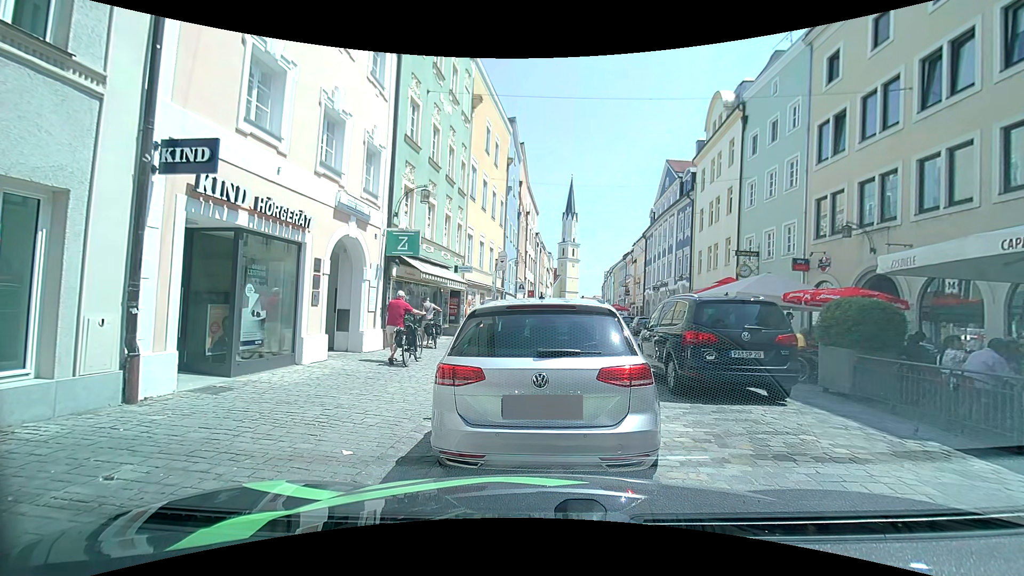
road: residential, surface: sett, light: Day
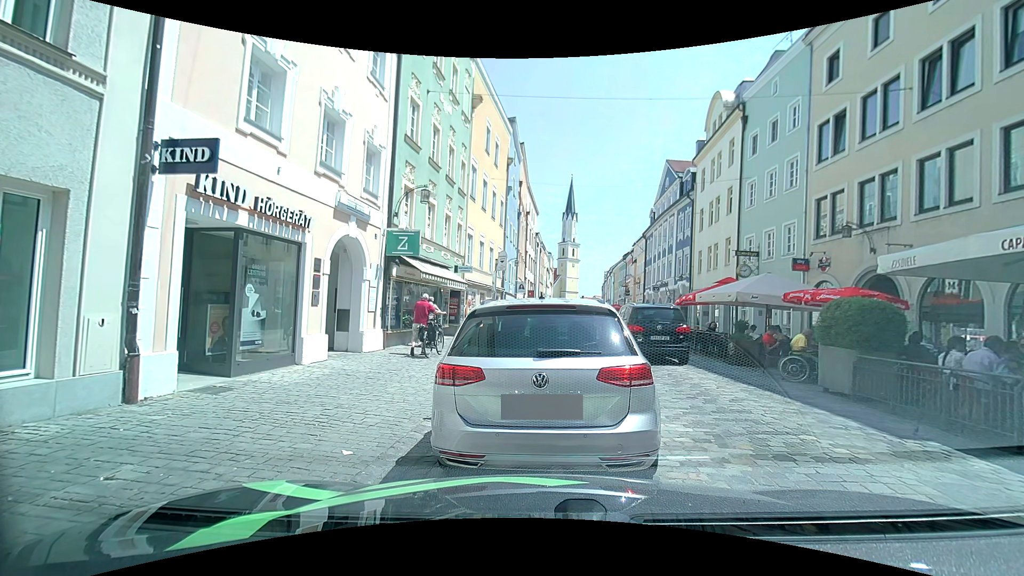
(0.0, 0.0) m; 0°
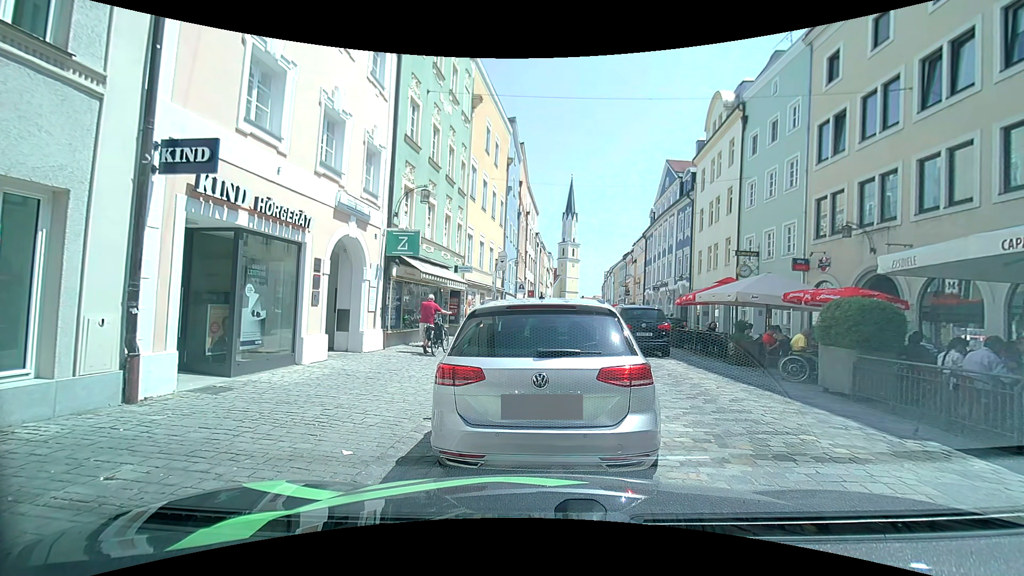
(0.0, 0.0) m; 0°
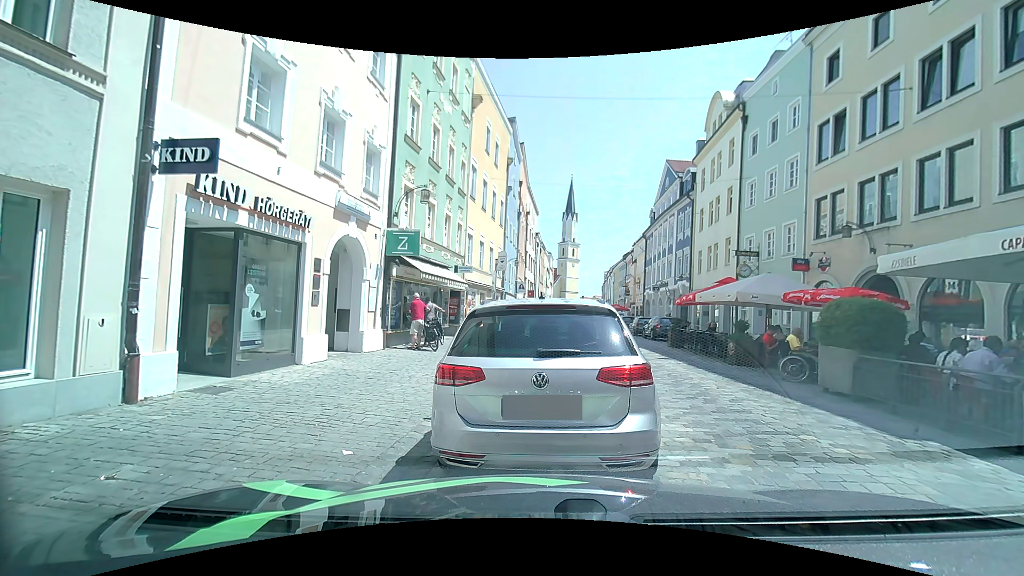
(0.0, 0.0) m; 0°
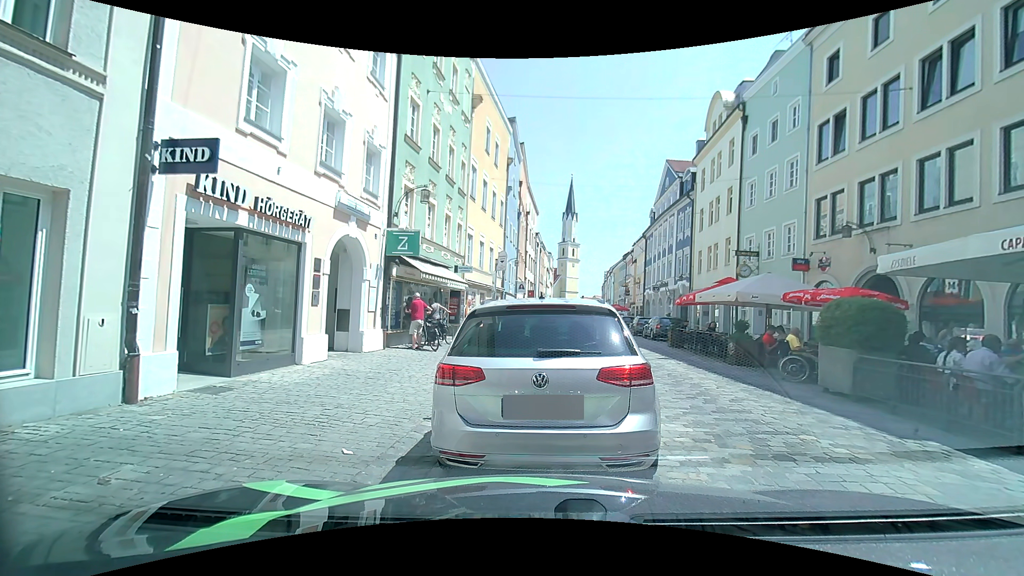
(0.0, 0.0) m; 0°
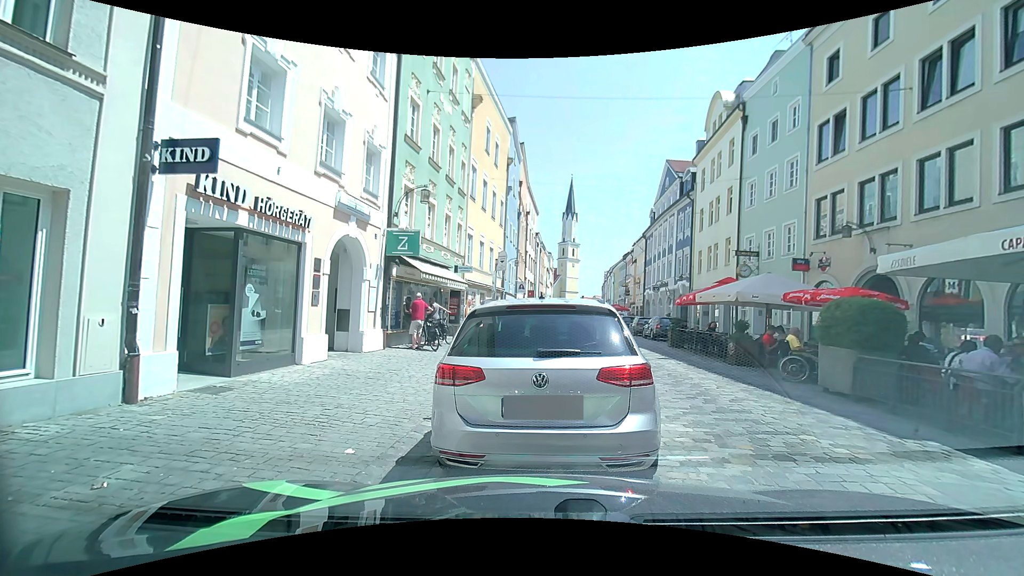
(0.0, 0.0) m; 0°
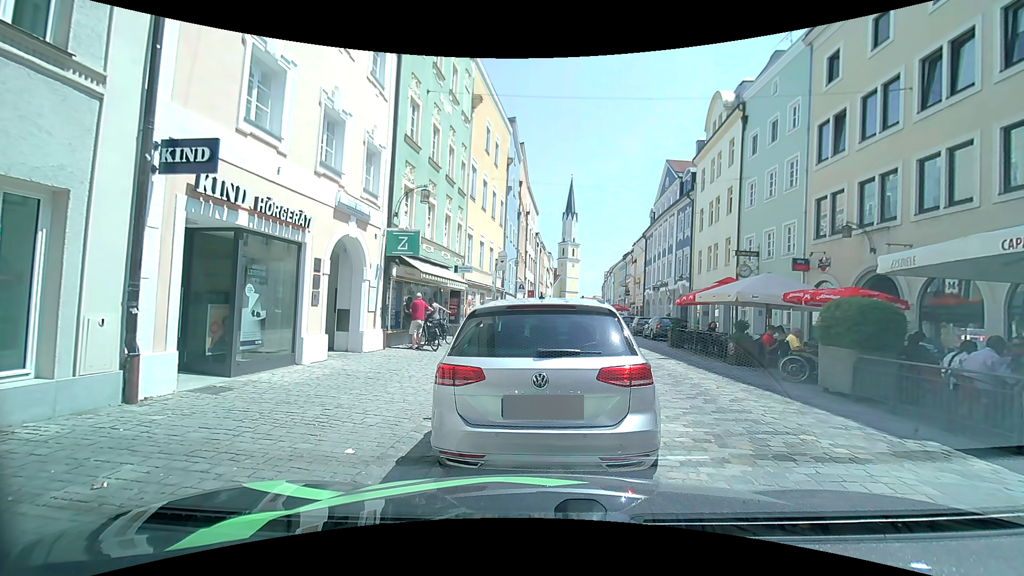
(0.0, 0.0) m; 0°
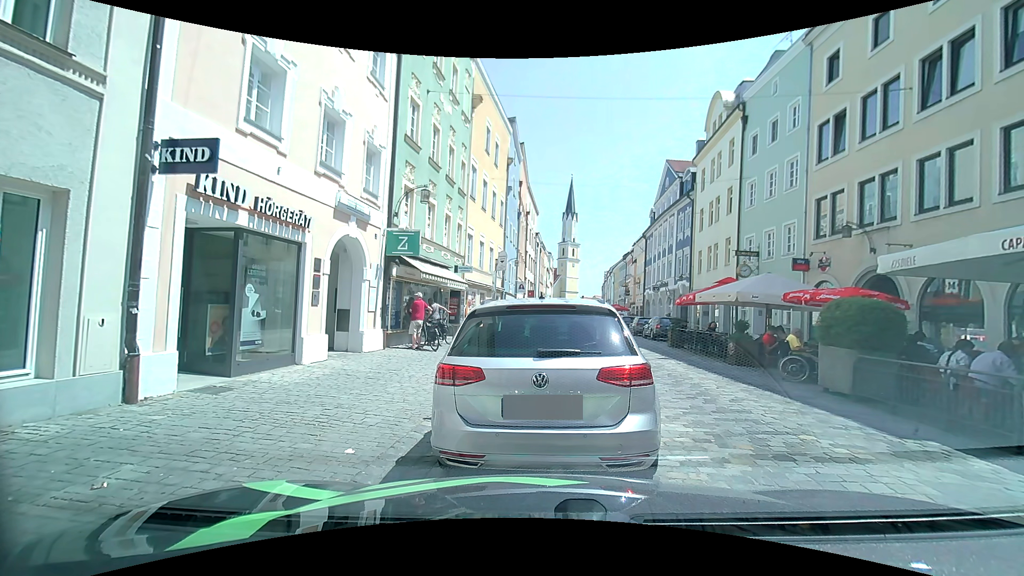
(0.0, 0.0) m; 0°
